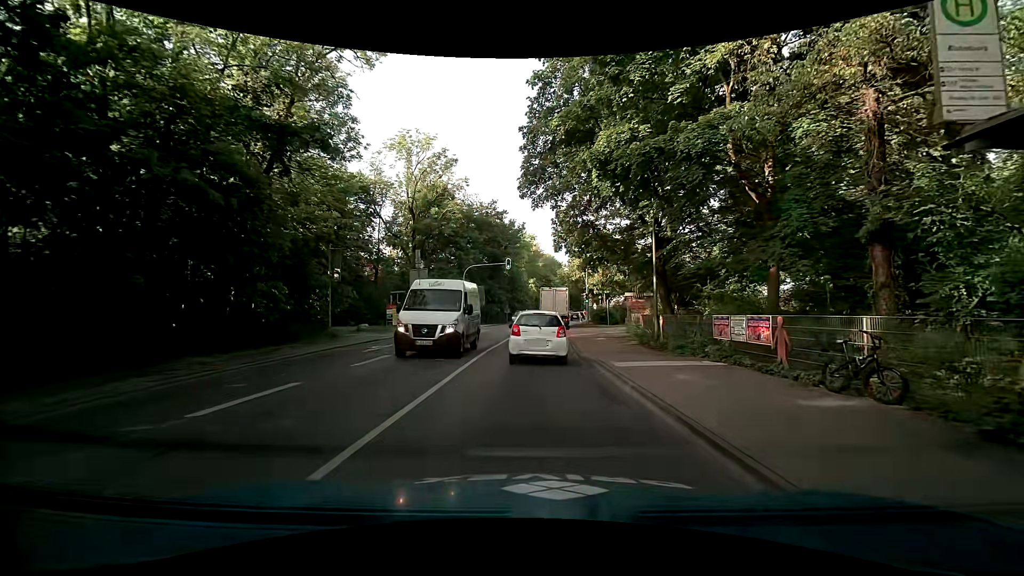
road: secondary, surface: asphalt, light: Day
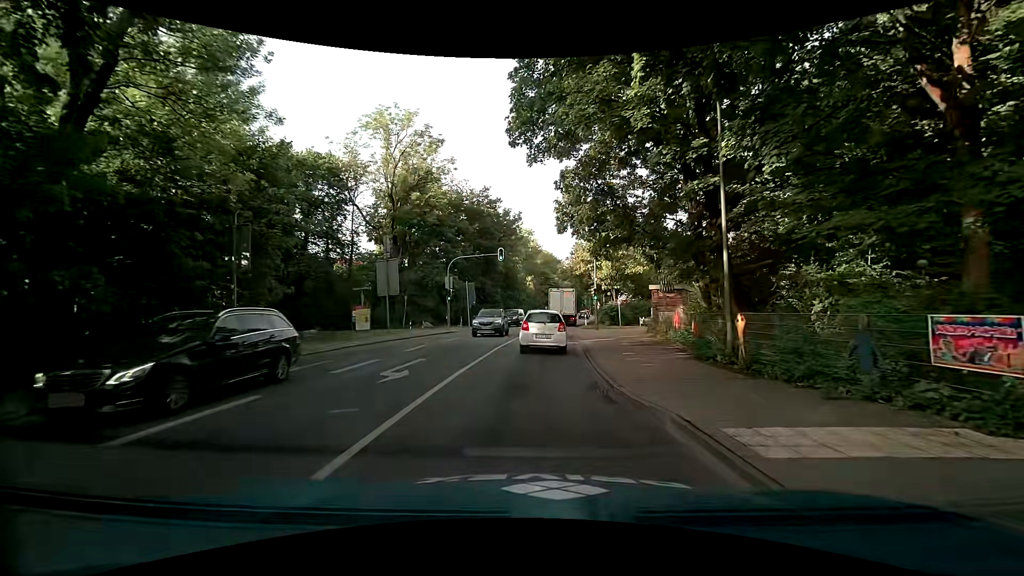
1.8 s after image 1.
(-0.1, +7.7) m; 0°
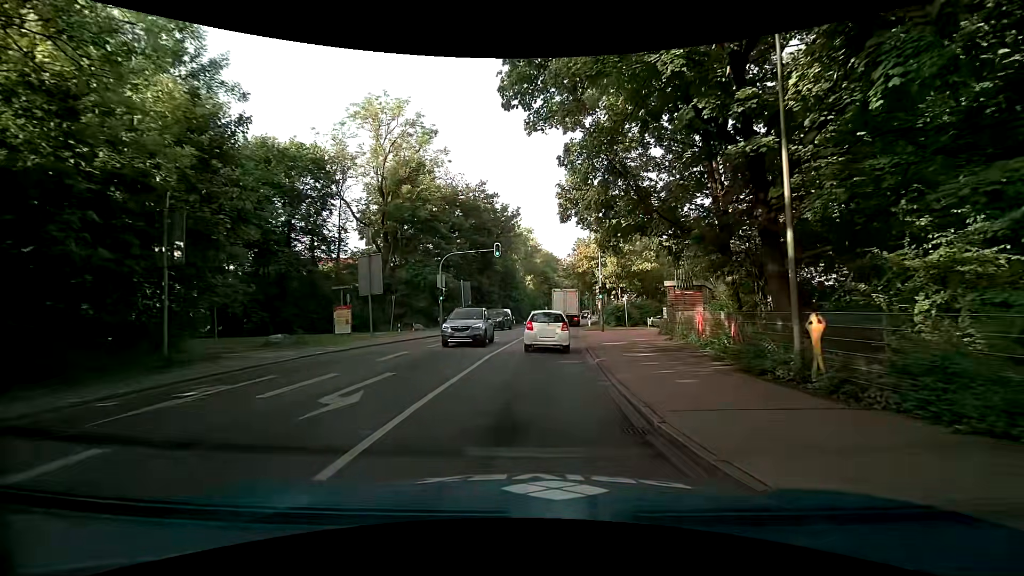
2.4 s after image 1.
(0.0, +3.2) m; 0°
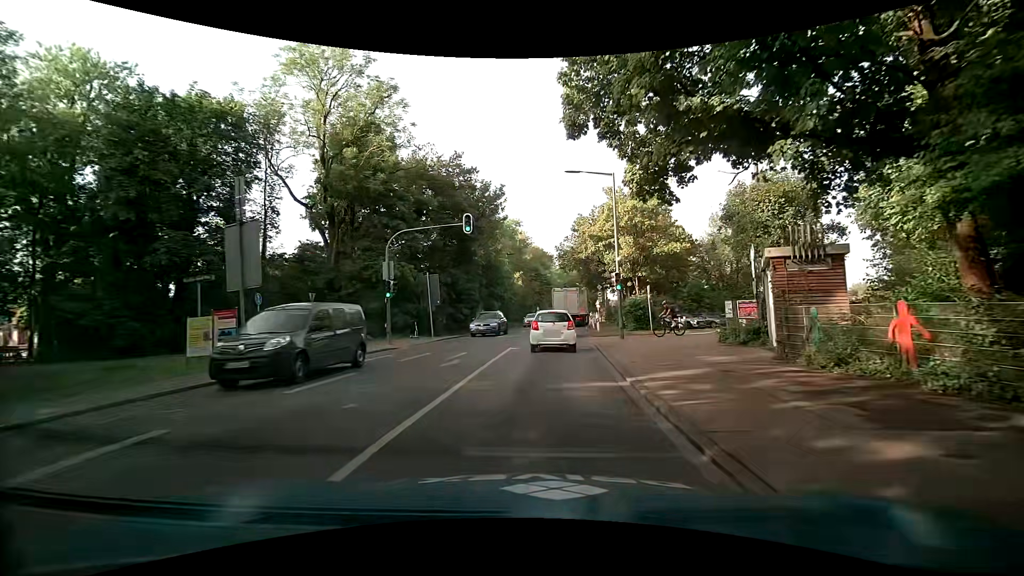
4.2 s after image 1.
(0.0, +11.0) m; +1°
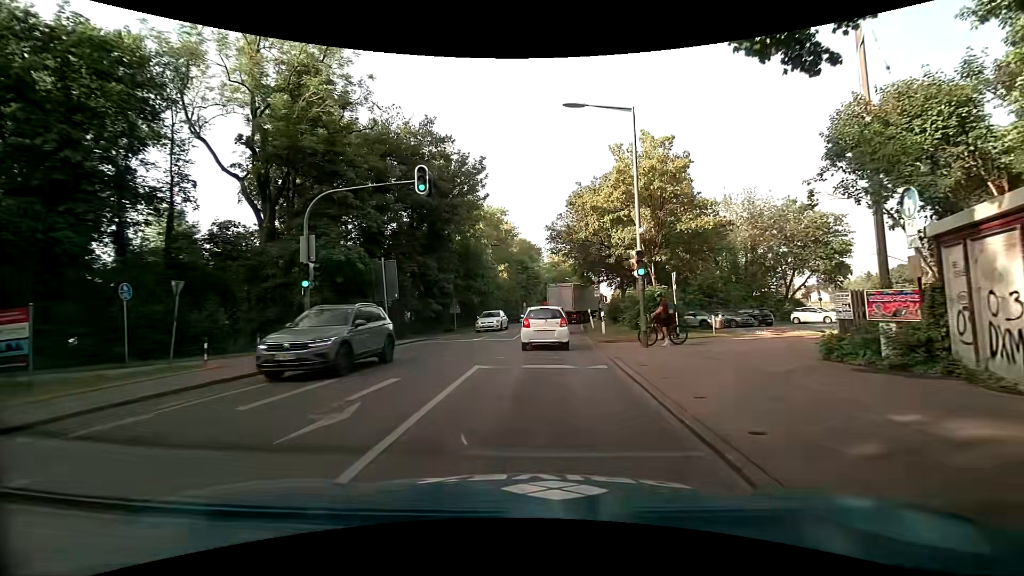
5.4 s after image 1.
(0.0, +7.5) m; +1°
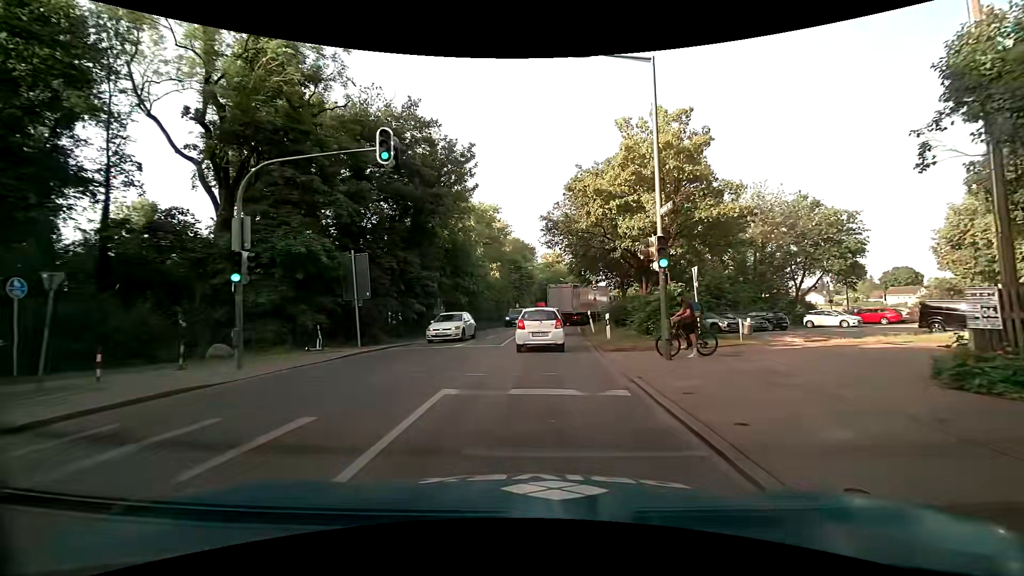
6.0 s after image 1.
(0.0, +3.6) m; +1°
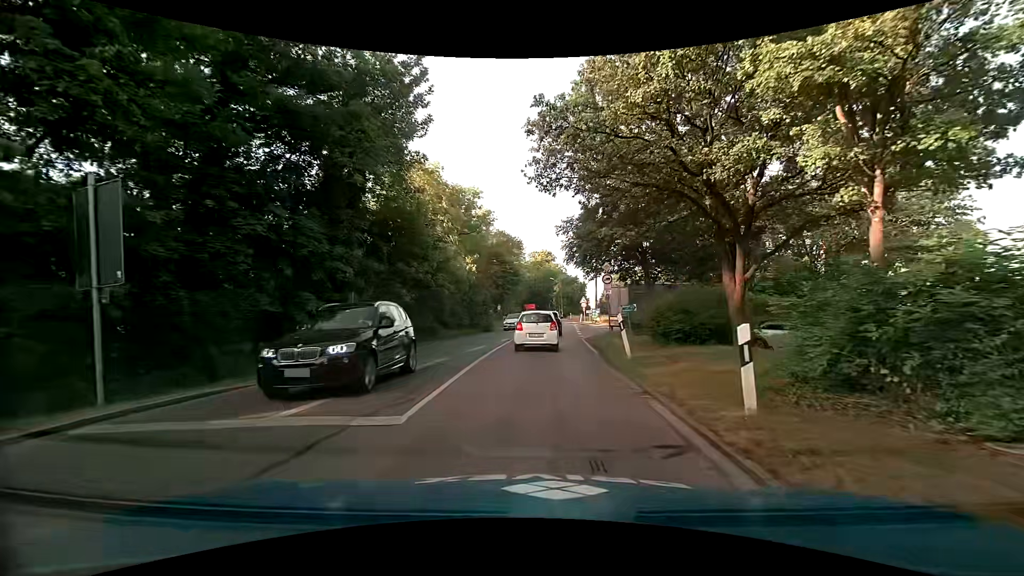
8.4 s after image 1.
(0.0, +13.5) m; 0°
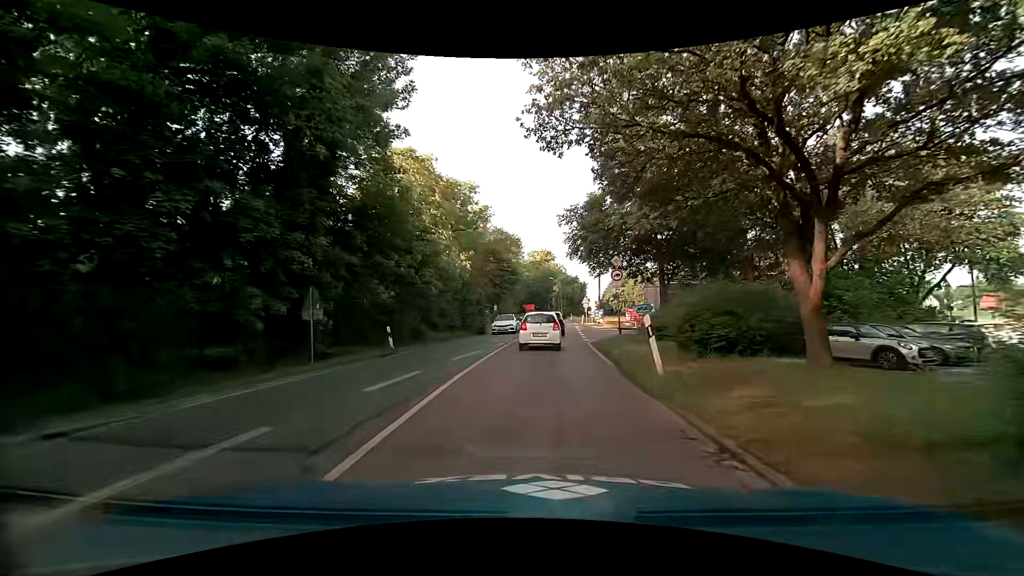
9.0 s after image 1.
(+0.1, +3.6) m; +2°
(0, +10) (0, +20) (0, +30) (+1, +40) (+1, +50) (+2, +60) (+2, +70) (+2, +80) (+1, +90) (0, +100) m
